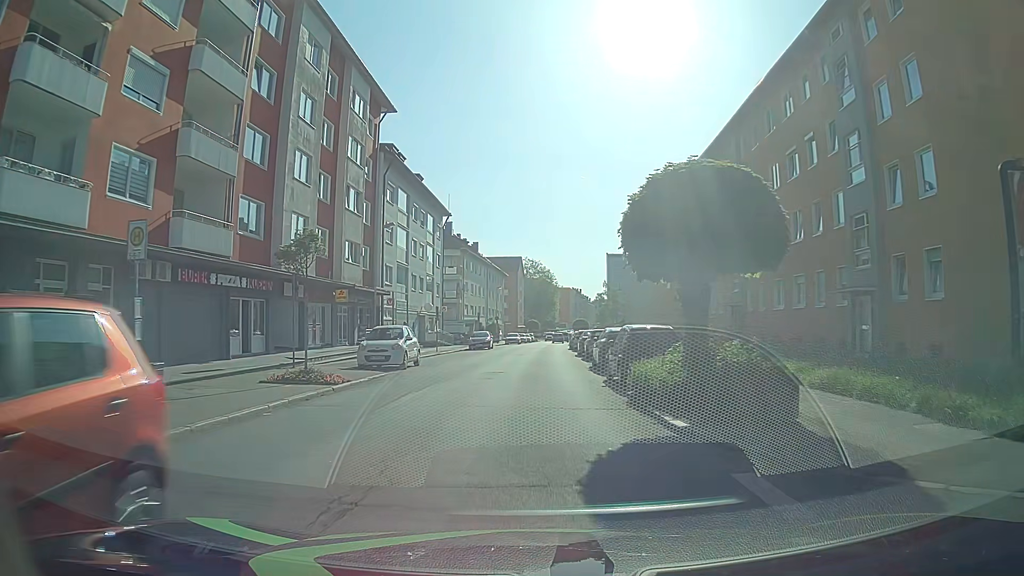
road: tertiary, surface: asphalt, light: Day
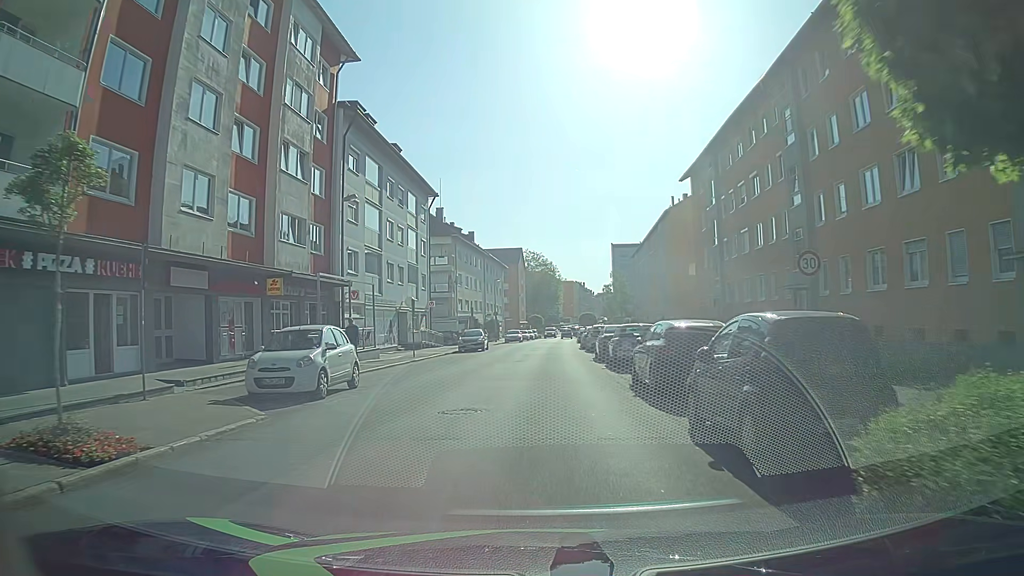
(-0.1, +9.4) m; -1°
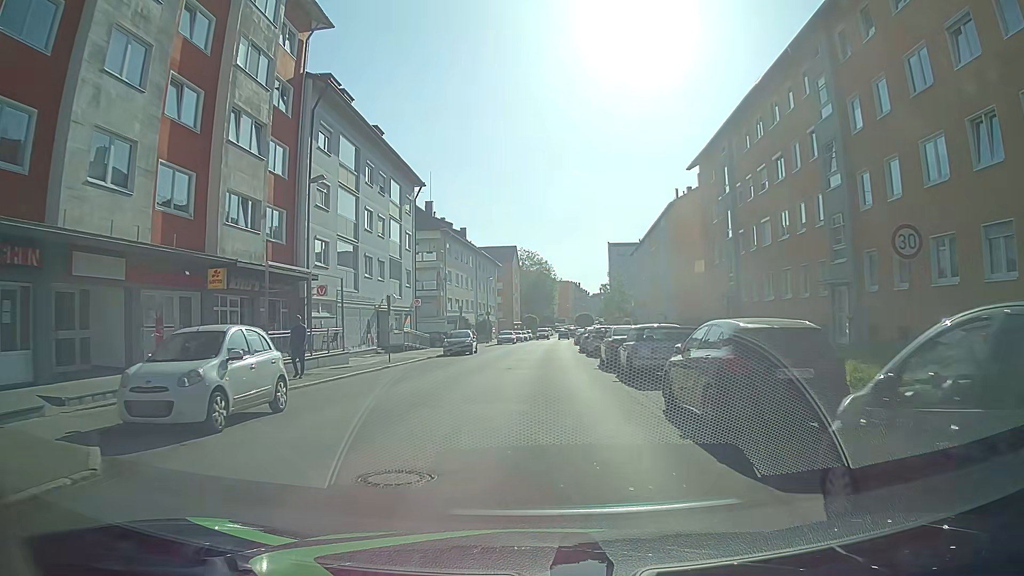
(0.0, +4.6) m; 0°
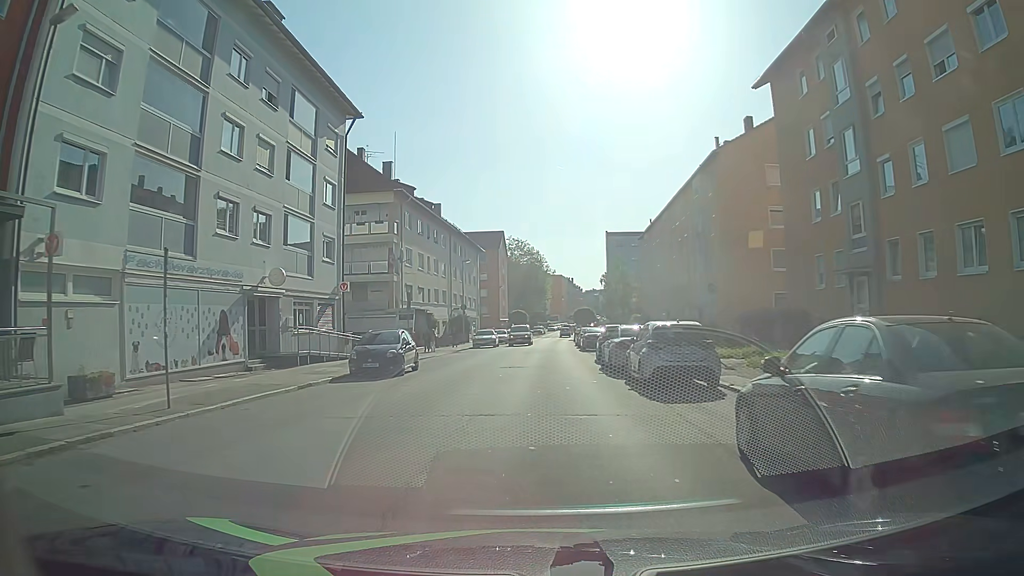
(+0.3, +18.2) m; +2°
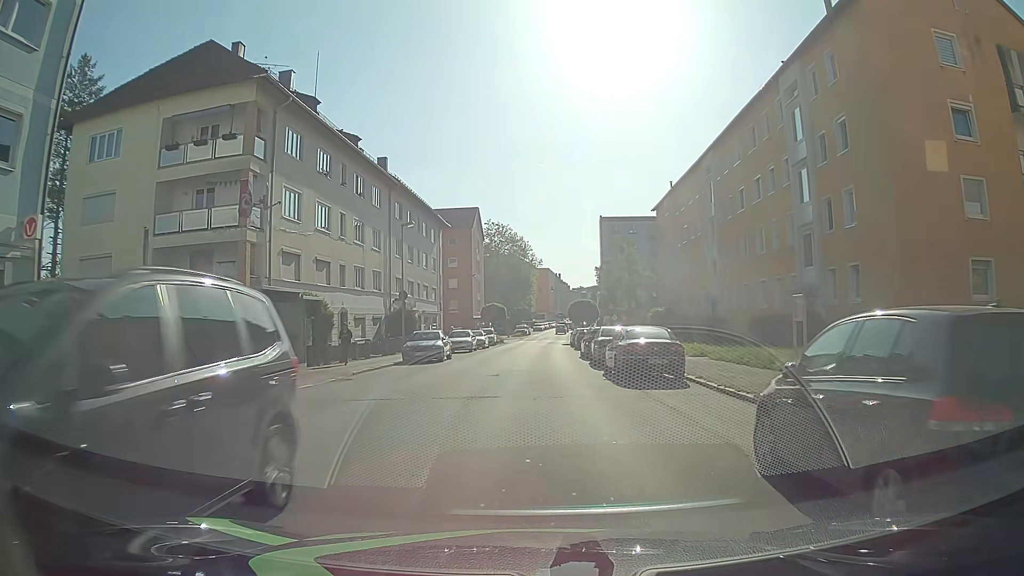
(+0.1, +23.0) m; 0°
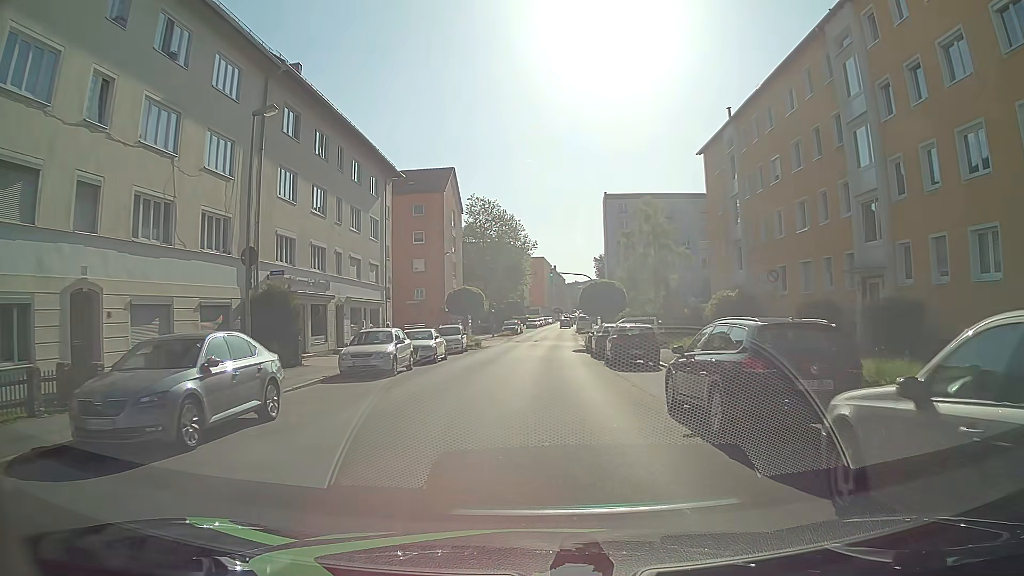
(0.0, +22.7) m; 0°
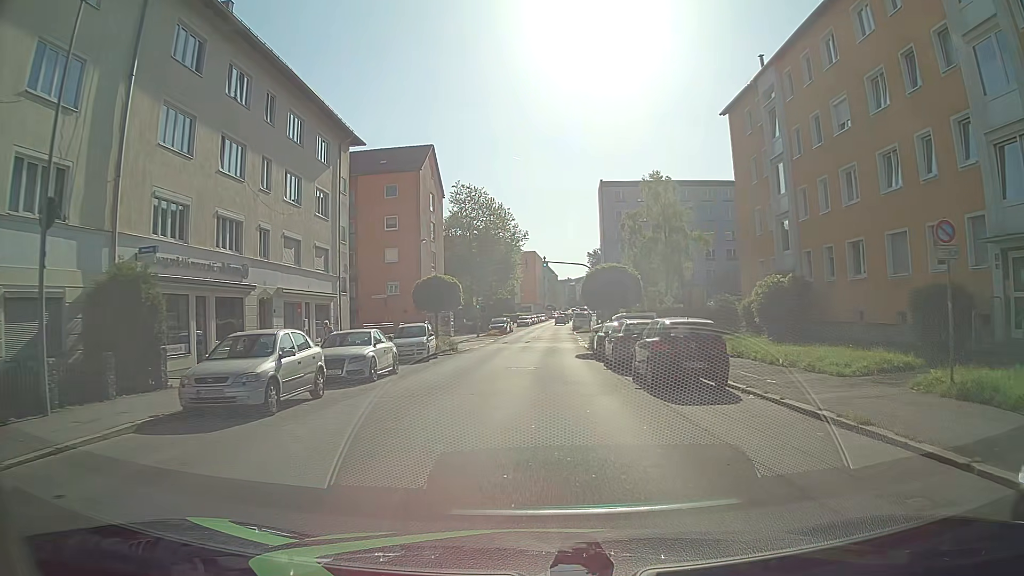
(+0.1, +9.1) m; 0°
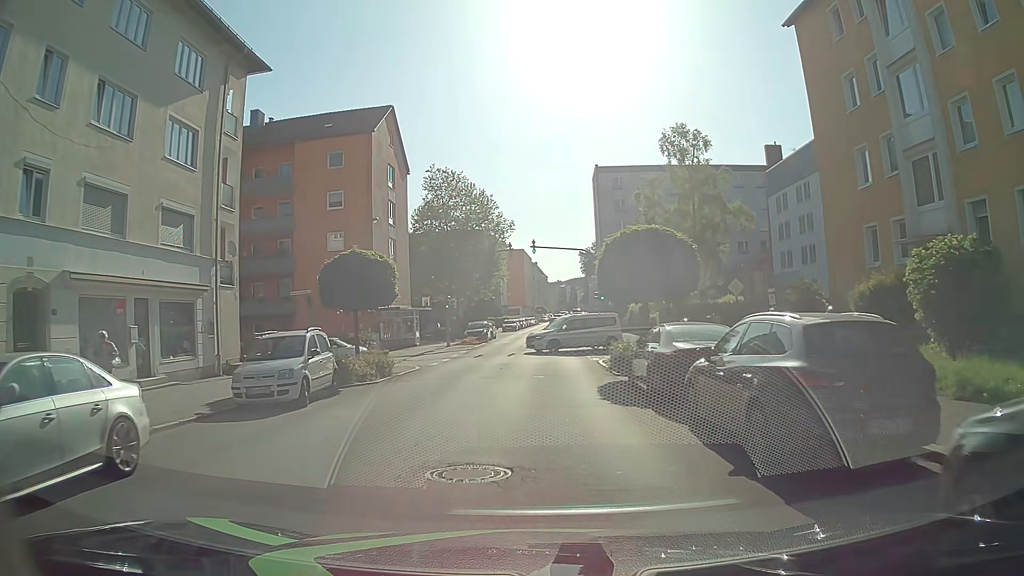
(+0.3, +13.6) m; +2°
(0, +10) (0, +20) (0, +30) (0, +40) (+1, +50) (+1, +60) (+1, +70) (+2, +80) (+2, +90) (+3, +100) m
